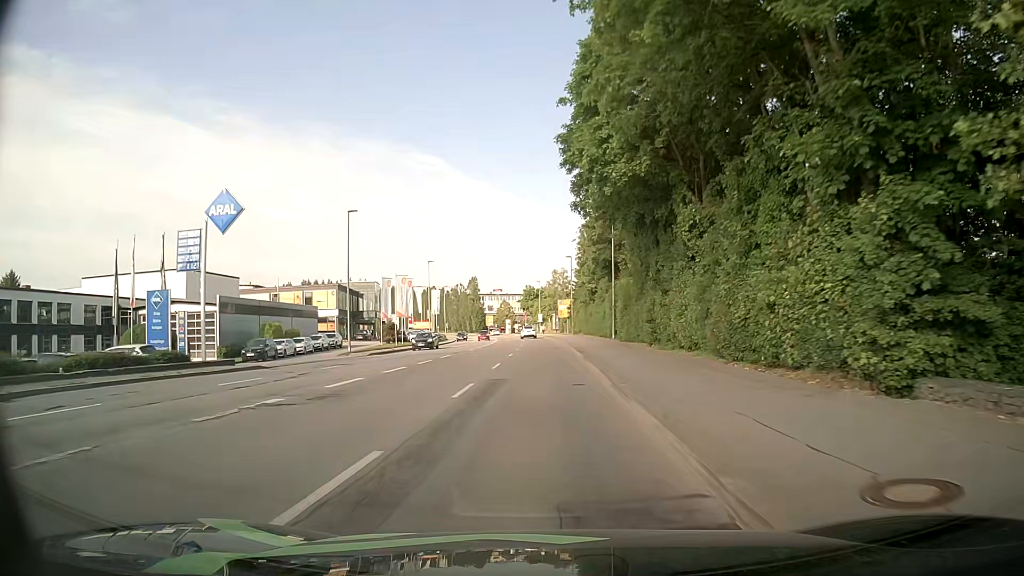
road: tertiary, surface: asphalt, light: Day
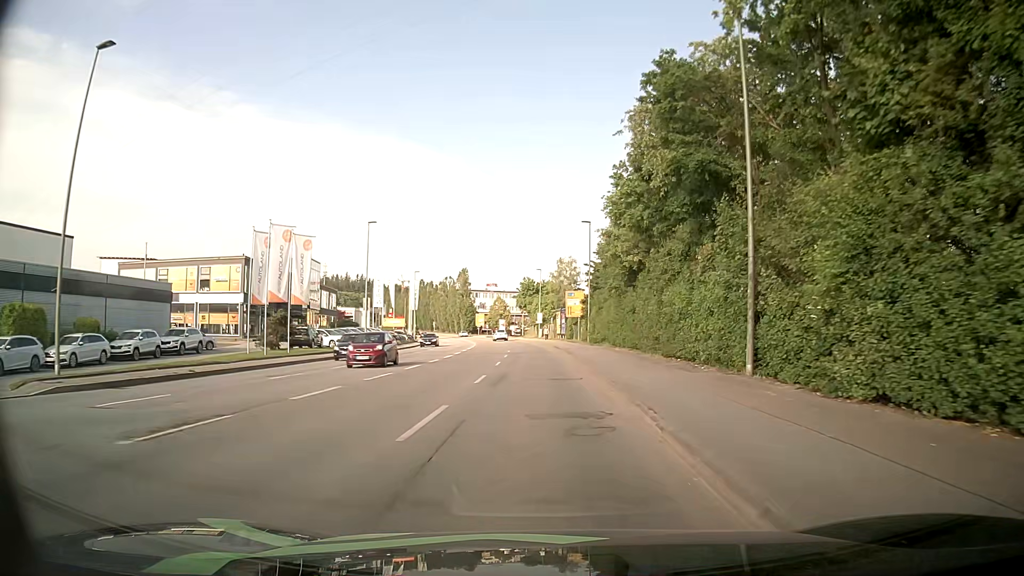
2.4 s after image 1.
(-0.4, +31.8) m; 0°
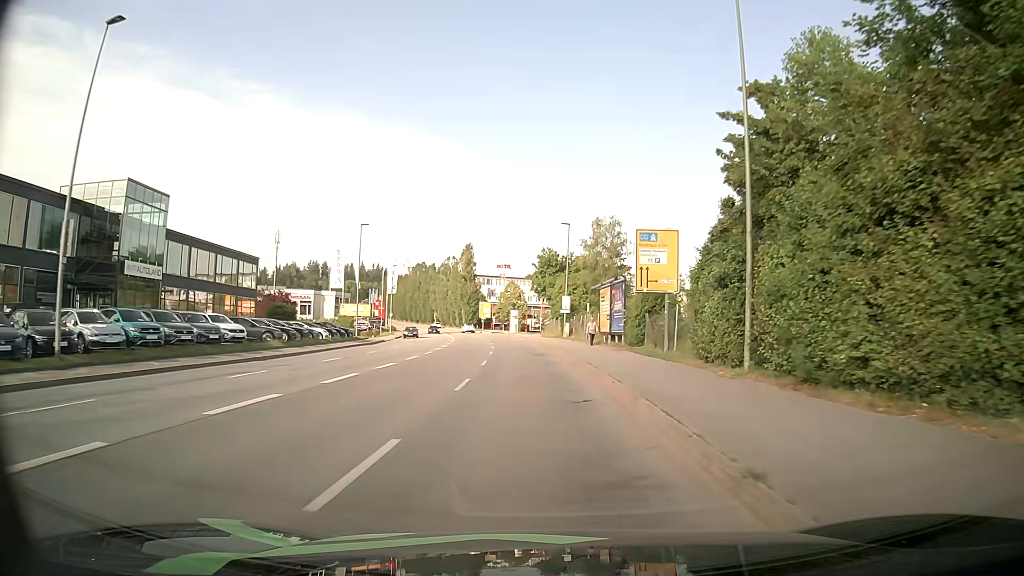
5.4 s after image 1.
(-1.2, +40.2) m; -3°
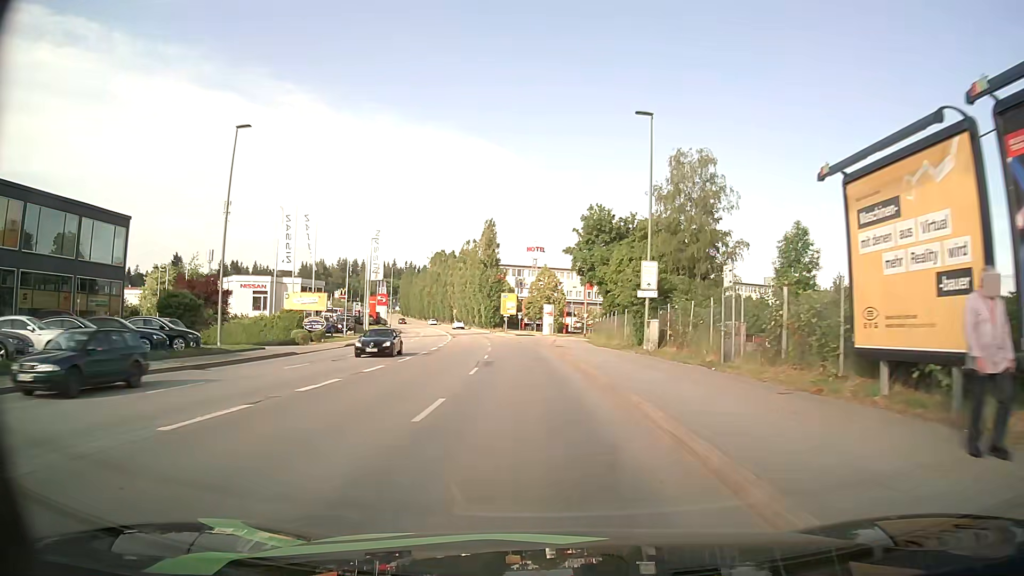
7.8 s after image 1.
(-0.7, +31.8) m; -3°
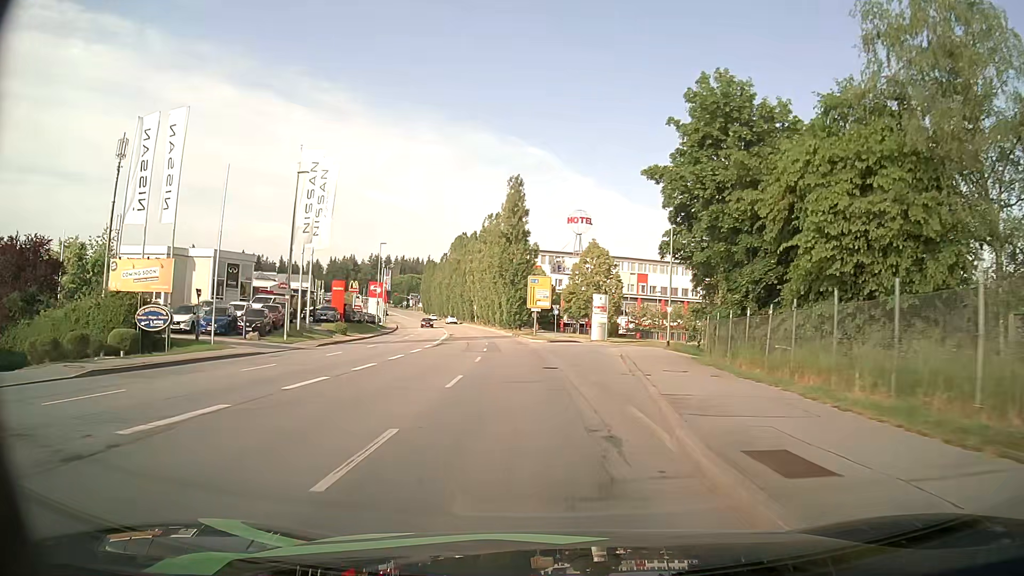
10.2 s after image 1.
(-0.9, +31.6) m; -3°
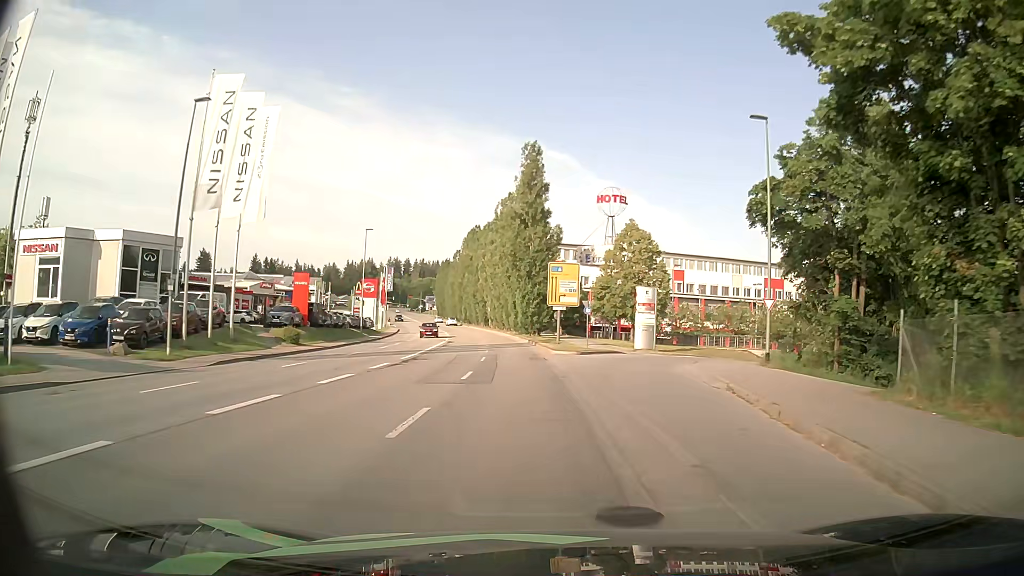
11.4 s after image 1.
(-0.3, +15.7) m; -2°
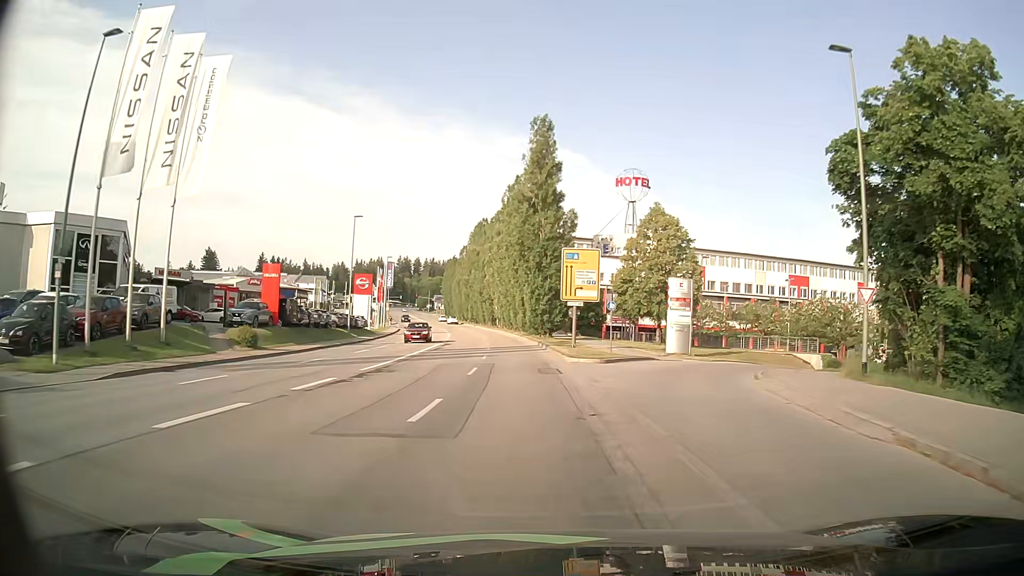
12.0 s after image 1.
(0.0, +7.8) m; -1°
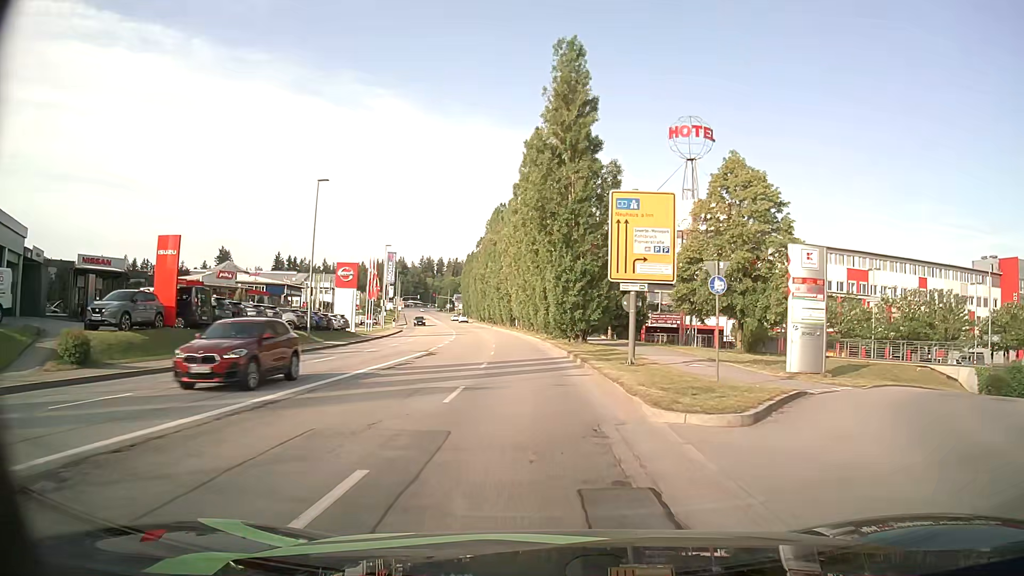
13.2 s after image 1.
(-0.3, +15.5) m; -2°
(0, +10) (0, +20) (-1, +30) (-1, +40) (-2, +50) (-3, +60) (-5, +70) (-6, +80) (-8, +90) (-9, +99) m
